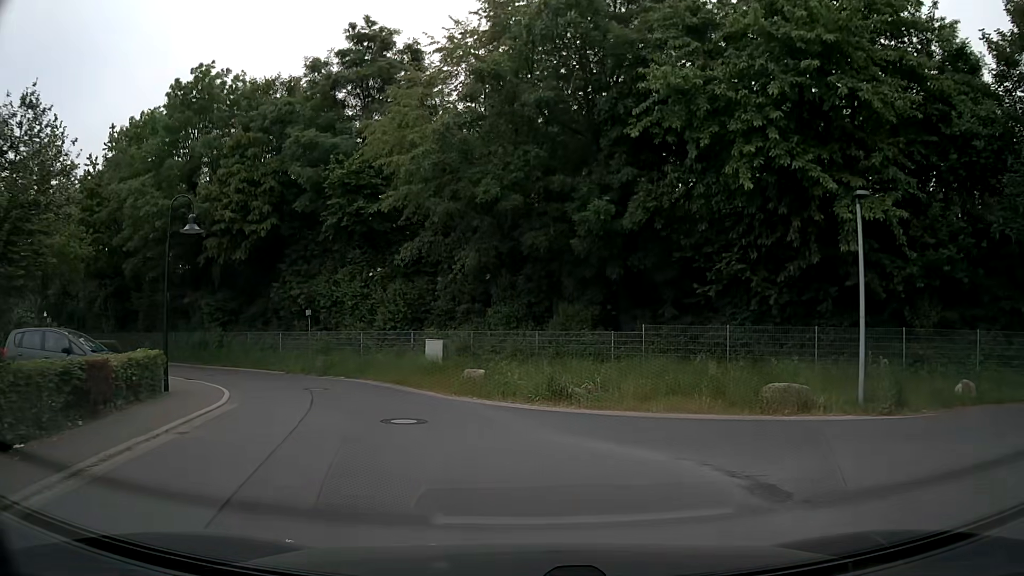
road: residential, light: Day
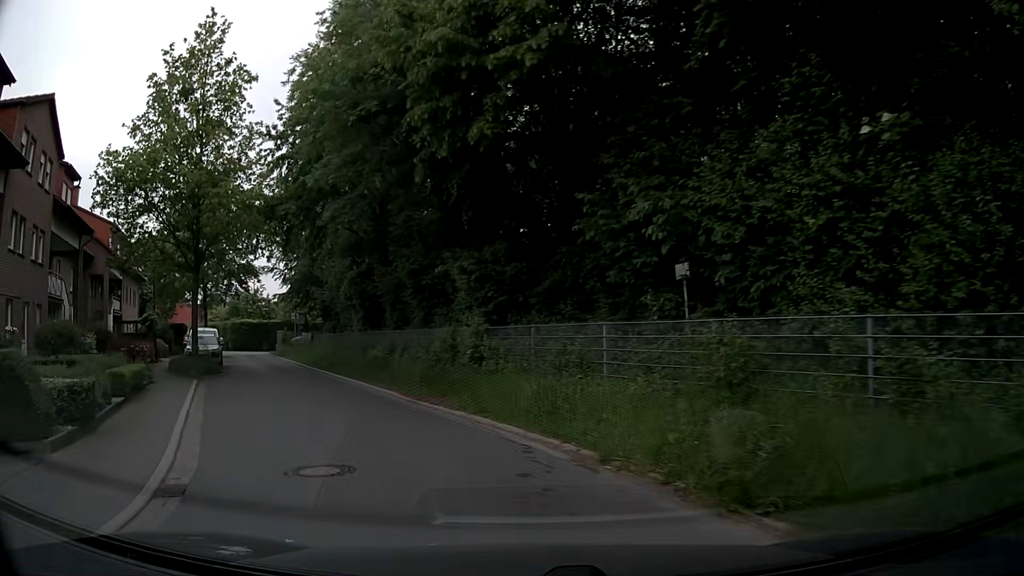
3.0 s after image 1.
(-5.0, +18.5) m; -34°
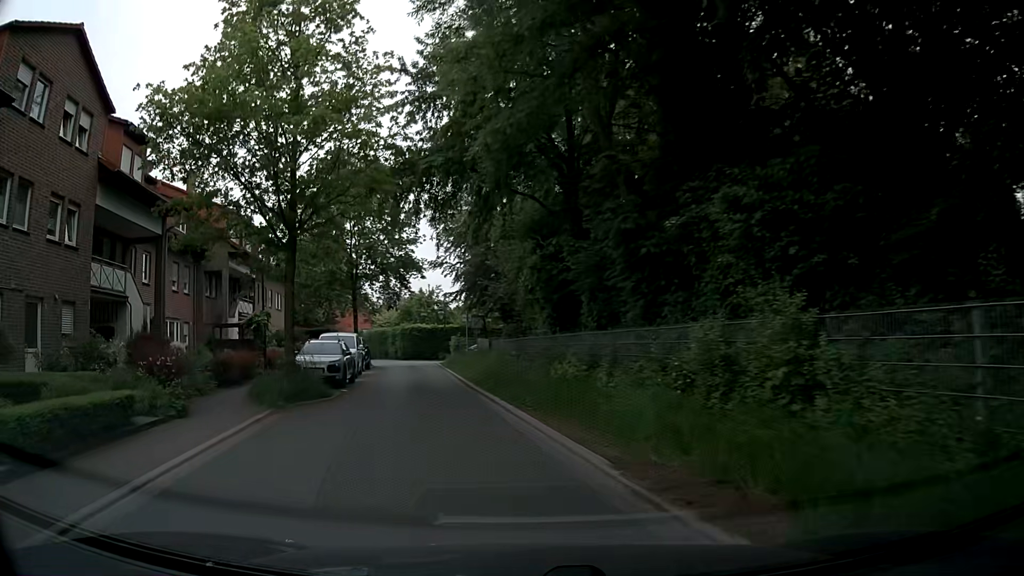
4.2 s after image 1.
(-1.1, +8.7) m; -16°
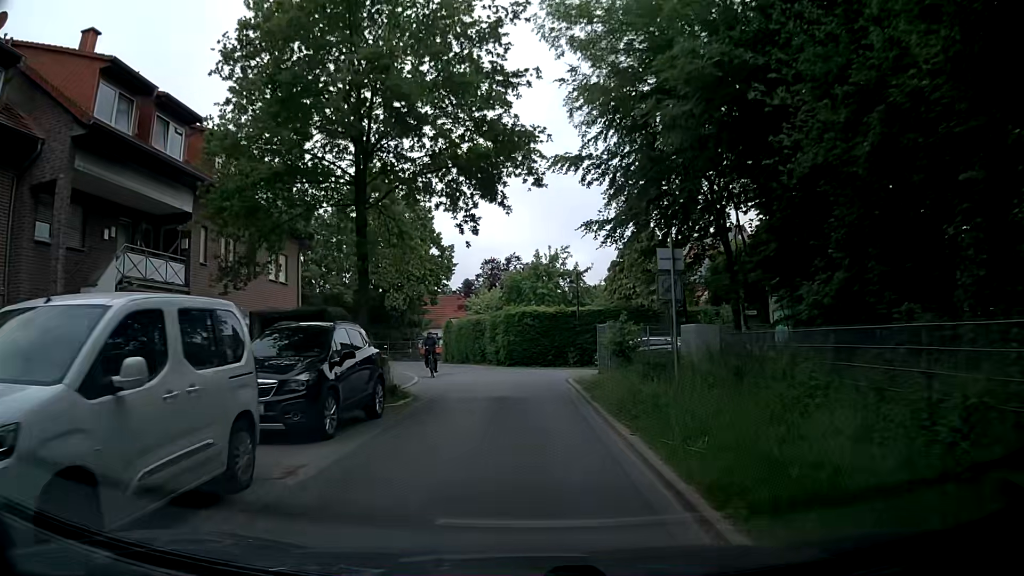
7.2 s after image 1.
(-3.1, +23.5) m; -10°
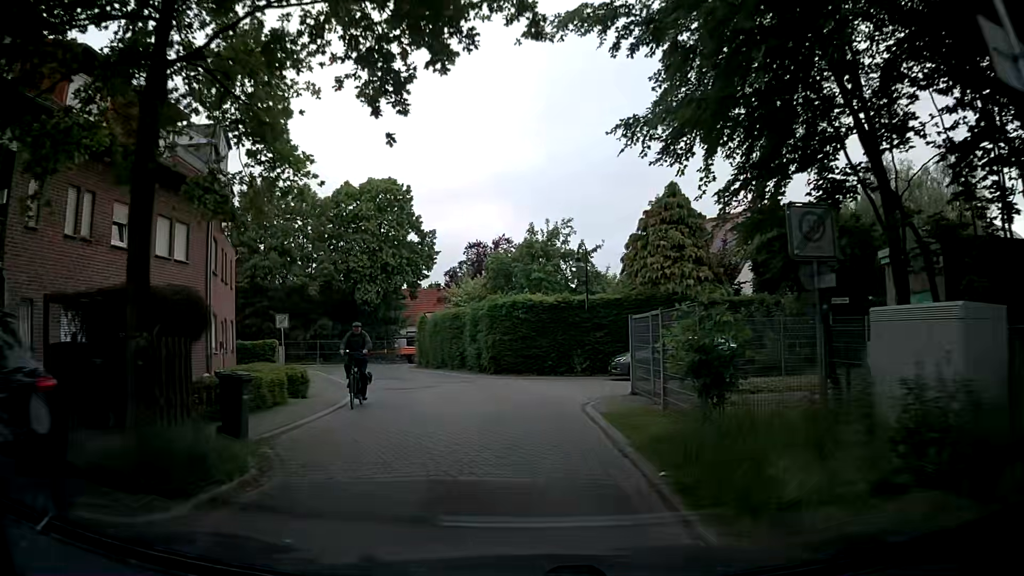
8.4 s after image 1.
(+0.1, +8.9) m; +1°
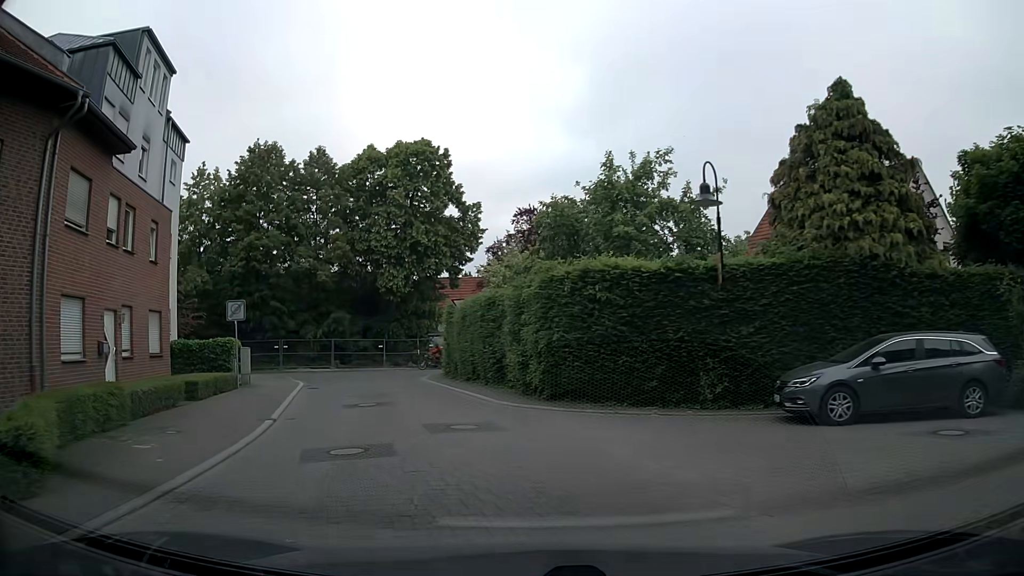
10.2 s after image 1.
(-0.1, +11.7) m; -3°
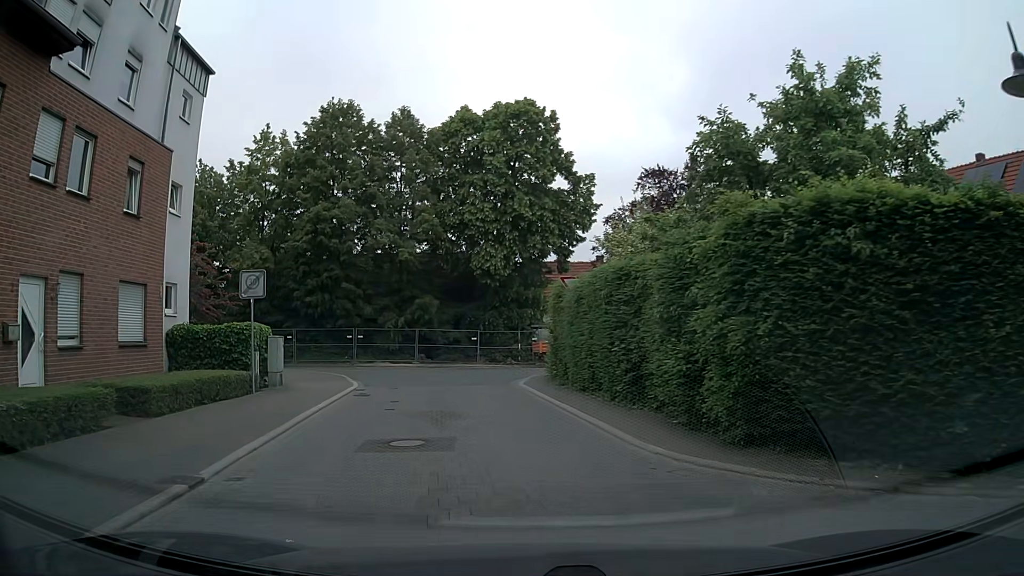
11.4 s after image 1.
(-0.7, +7.1) m; -10°
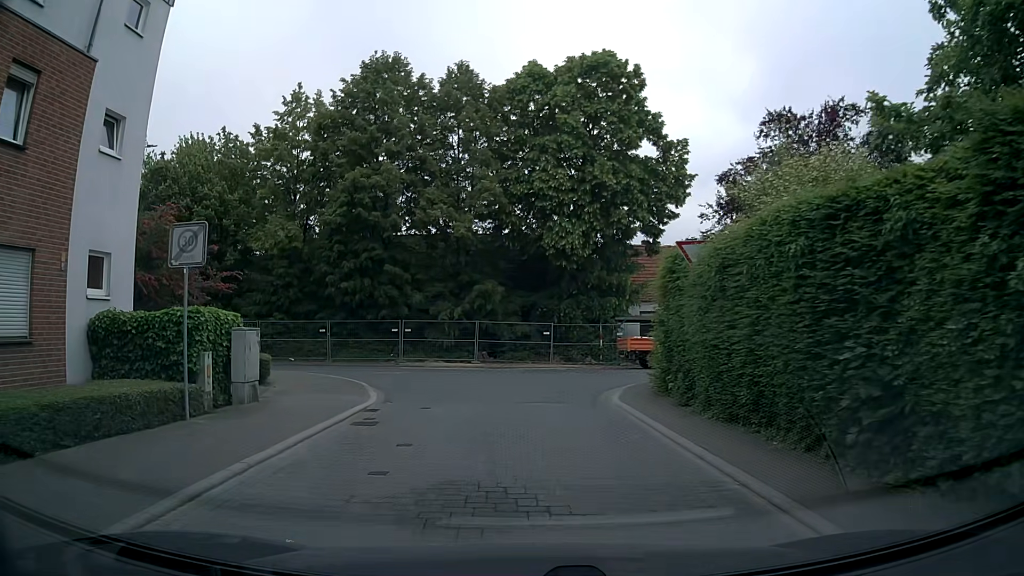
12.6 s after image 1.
(-0.4, +6.8) m; -5°
